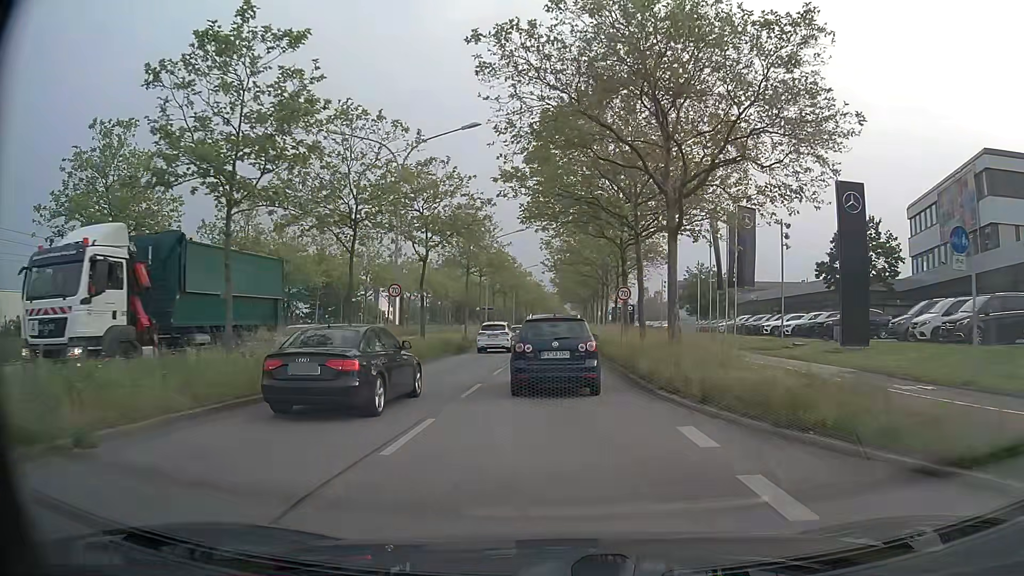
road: primary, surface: asphalt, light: Day
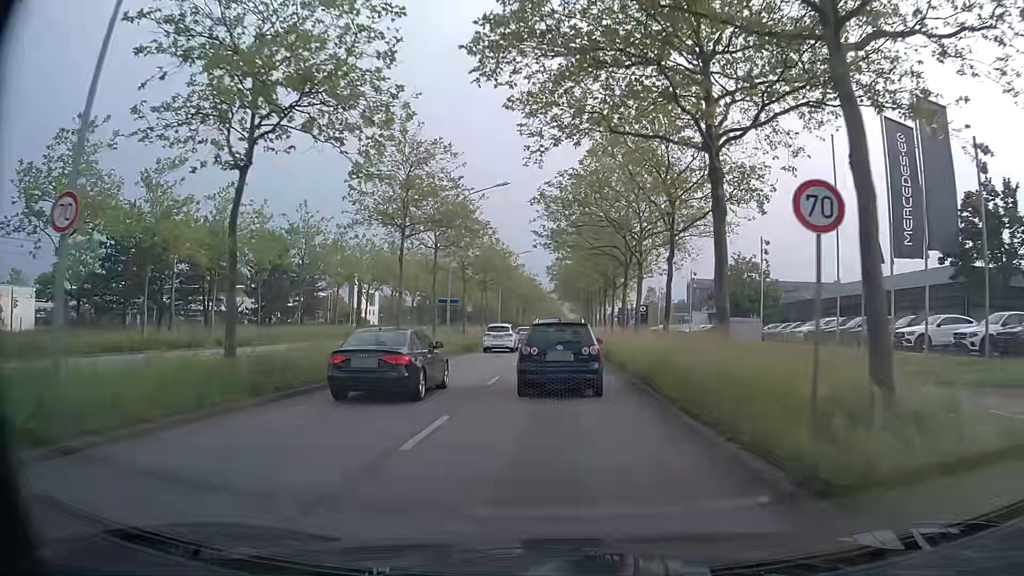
(0.0, +20.4) m; 0°
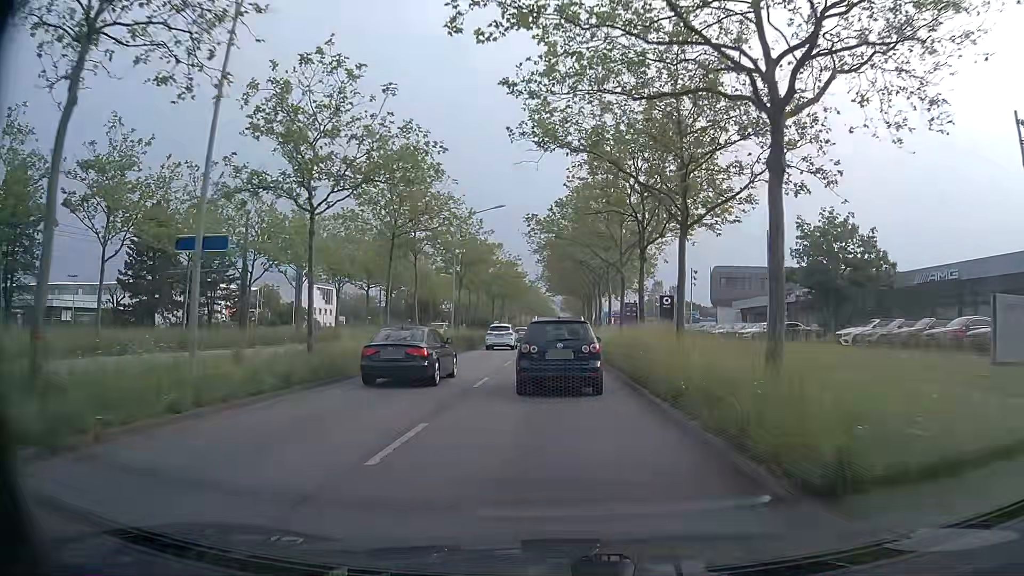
(+0.2, +28.0) m; +1°
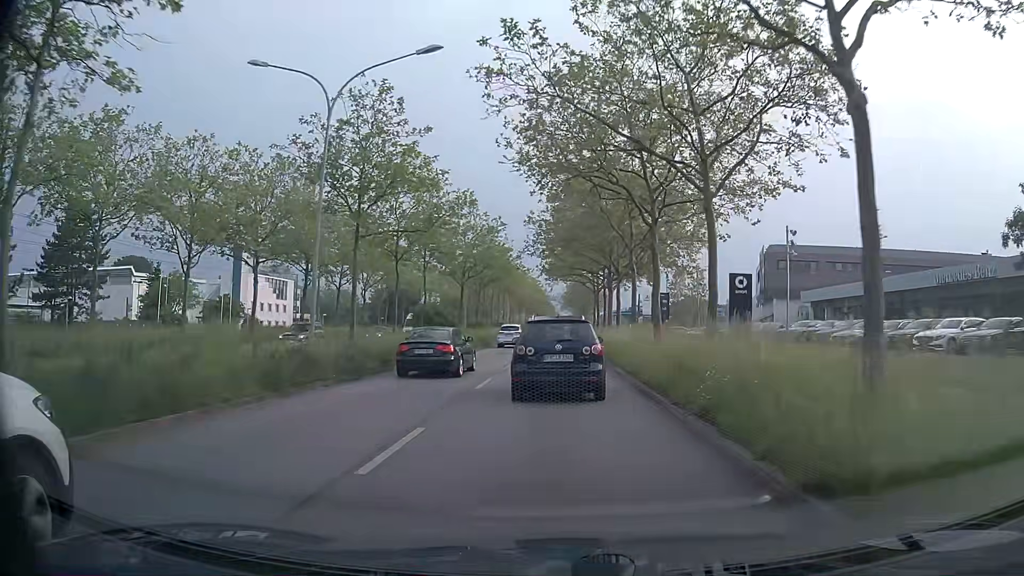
(0.0, +27.4) m; 0°
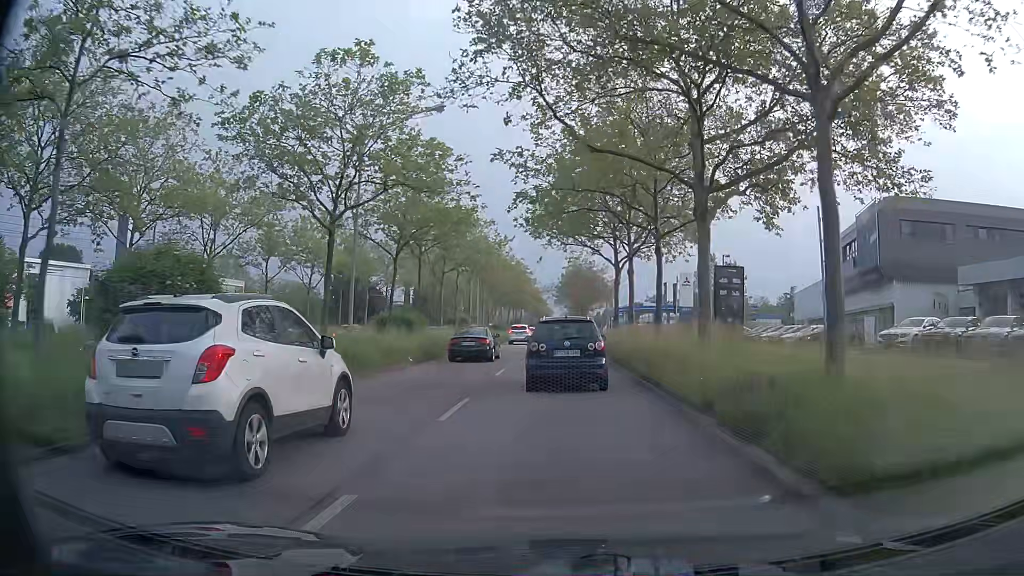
(+0.2, +30.5) m; +1°
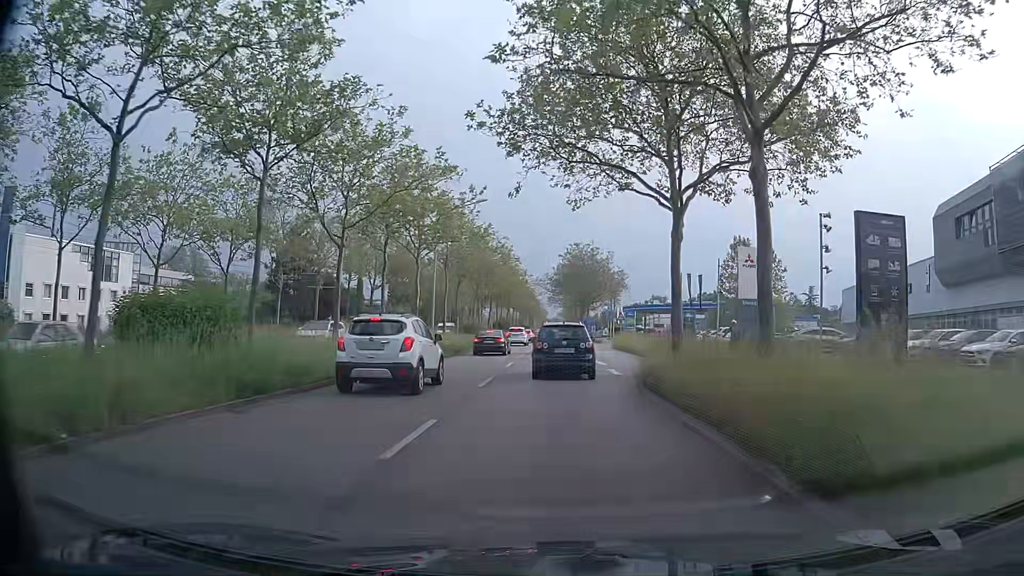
(+0.1, +21.0) m; +1°
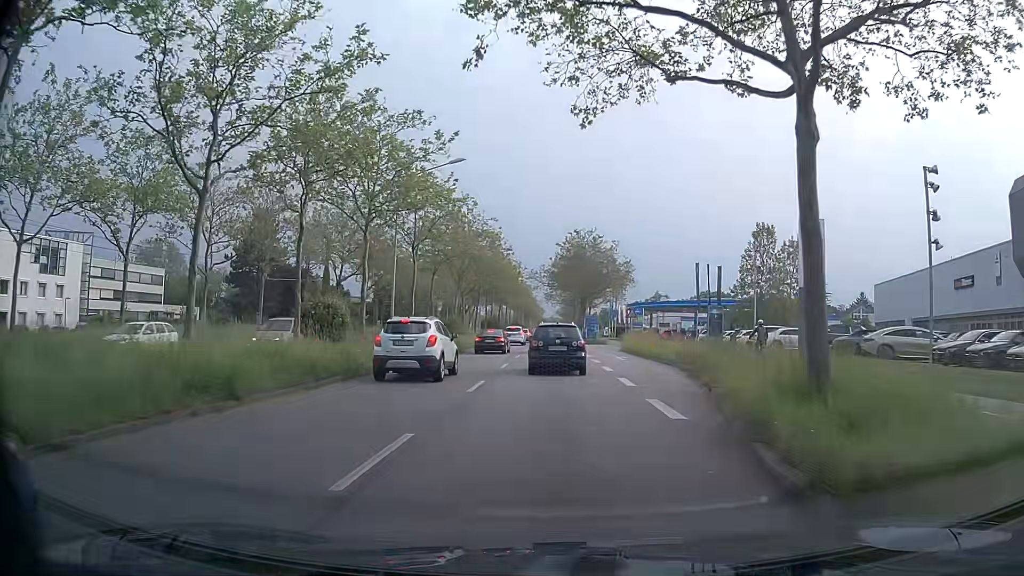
(0.0, +10.5) m; +1°
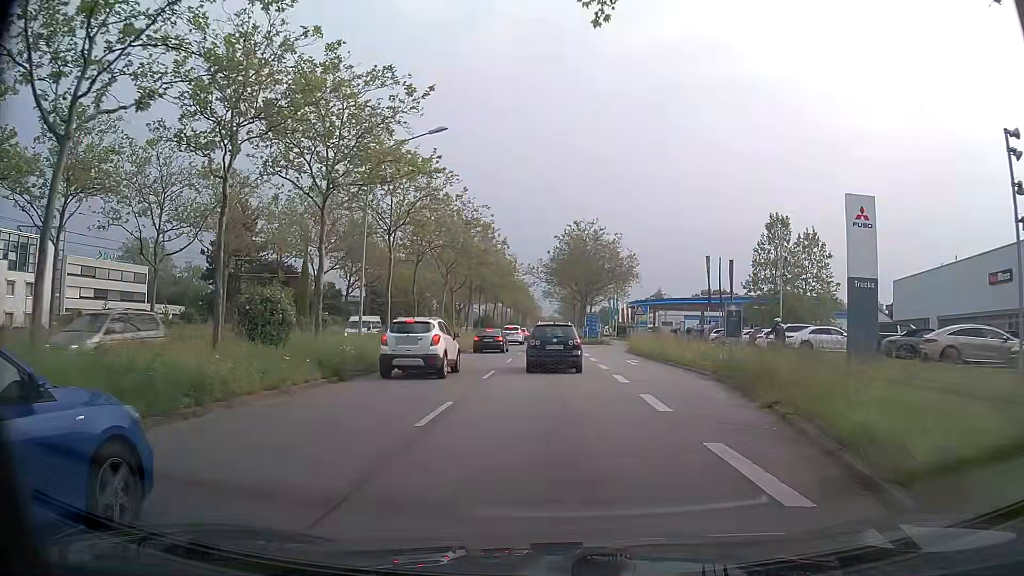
(0.0, +5.3) m; -1°
(0, +10) (0, +20) (0, +30) (0, +40) (+1, +50) (+1, +60) (+1, +70) (+1, +80) (+1, +90) (+1, +100) m
